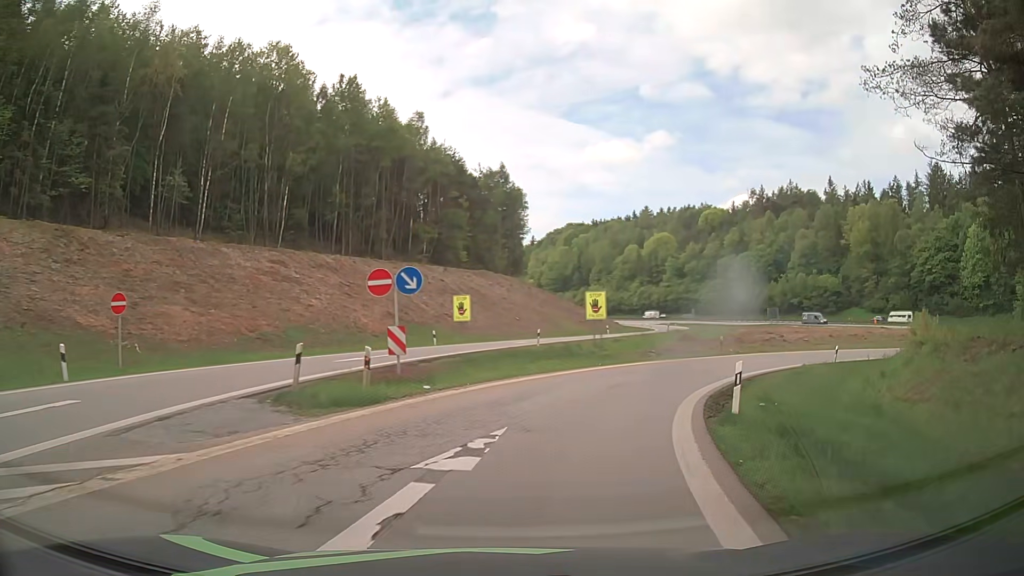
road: motorway_link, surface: asphalt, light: Day
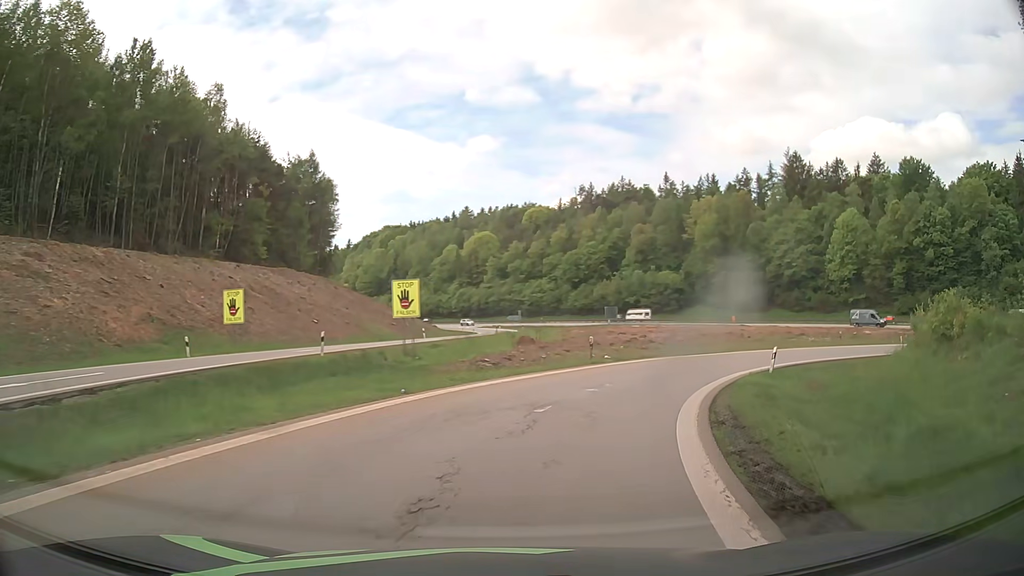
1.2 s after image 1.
(+1.7, +12.7) m; +15°
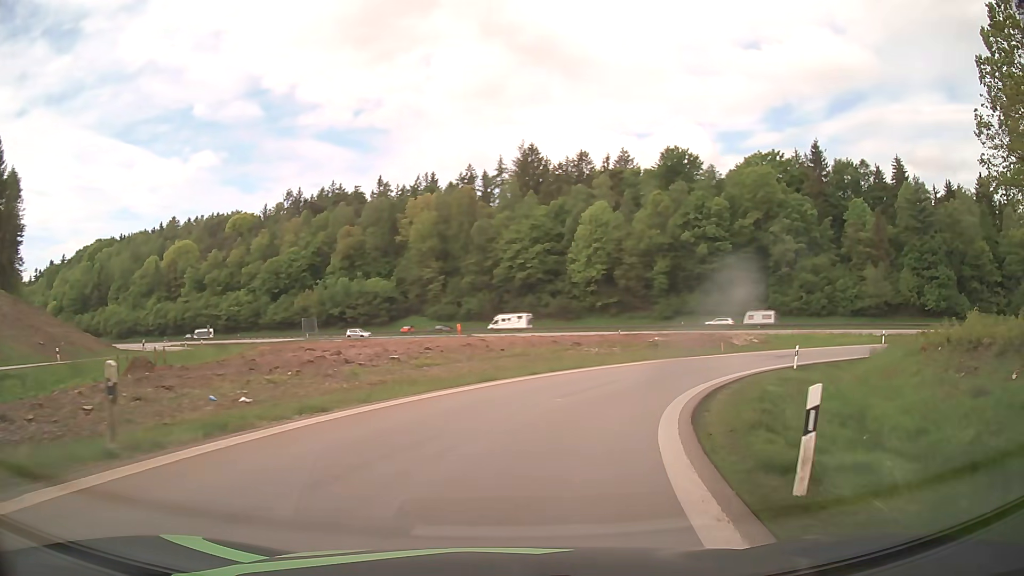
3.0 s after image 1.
(+4.1, +18.8) m; +25°
(+1, +10) (+4, +19) (+9, +28) (+15, +36) (+23, +42) (+32, +46) (+42, +48) (+52, +49) (+62, +48) (+72, +45) m
